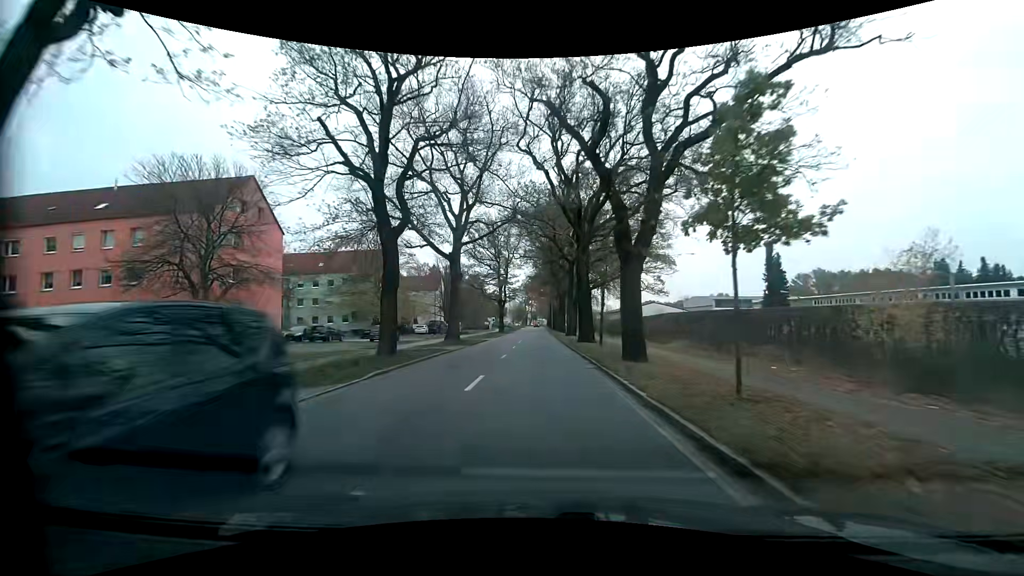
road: primary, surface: asphalt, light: Day
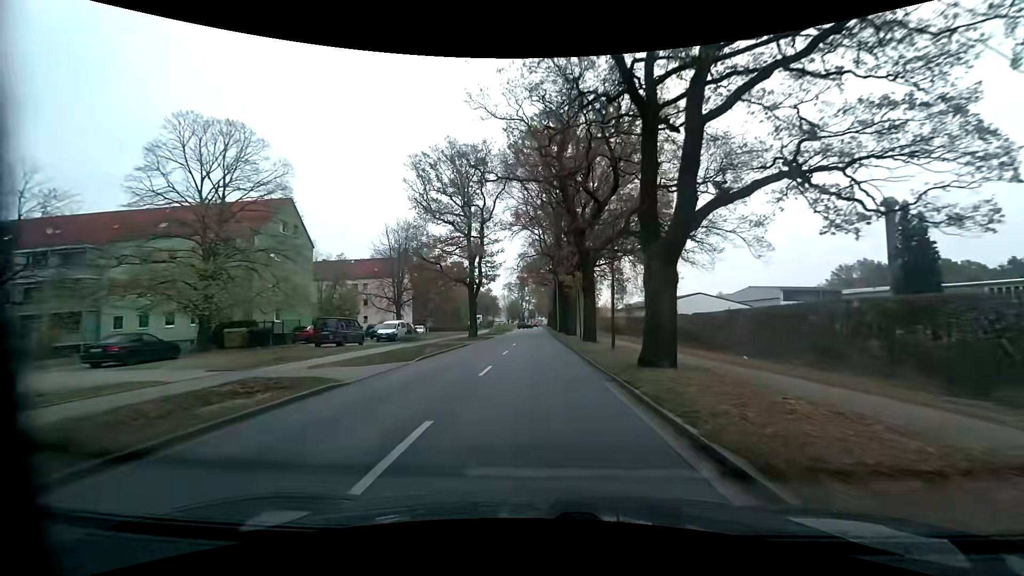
(0.0, +33.4) m; -1°
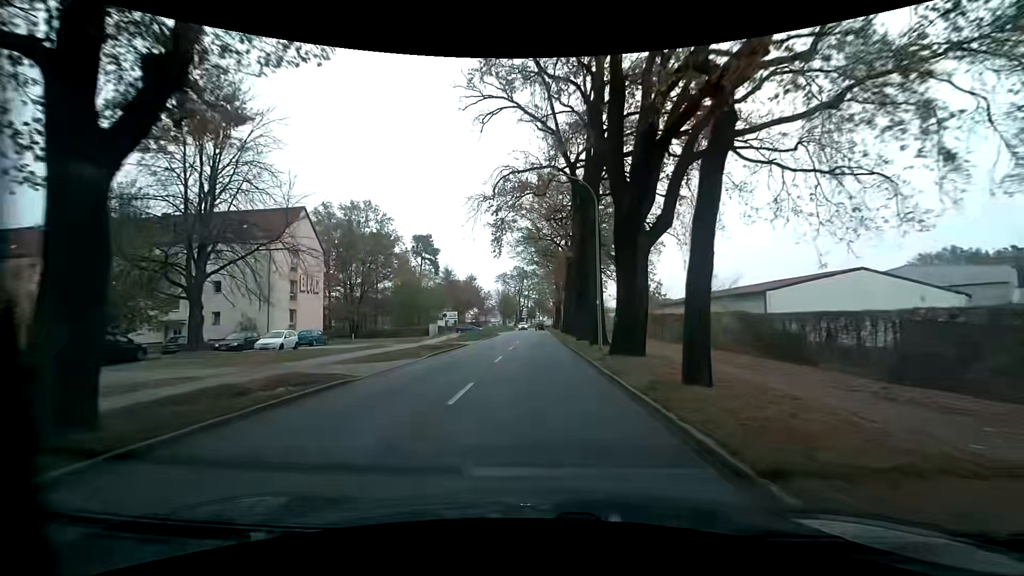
(+0.3, +40.7) m; 0°
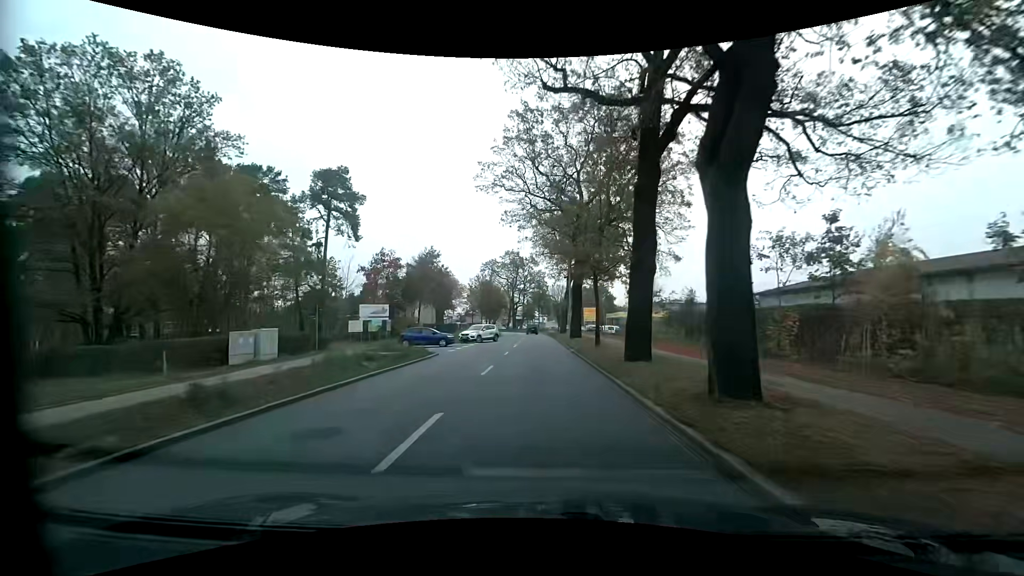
(0.0, +39.8) m; 0°
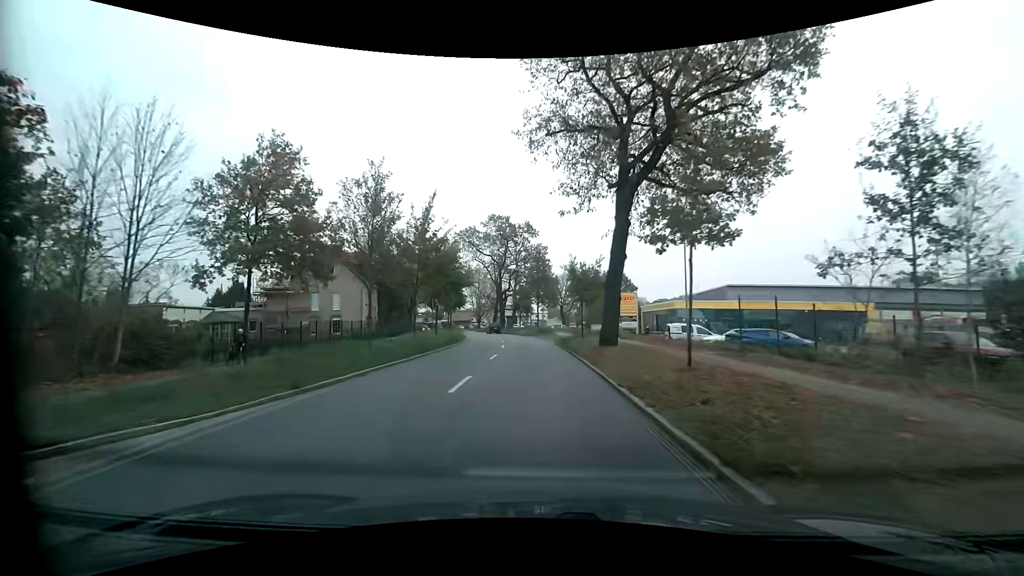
(+0.2, +40.2) m; 0°
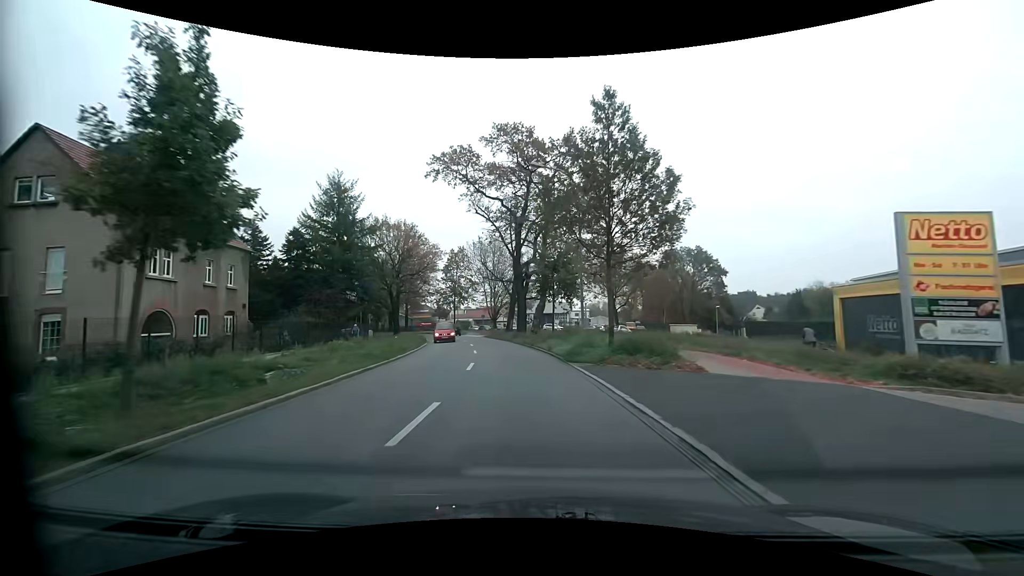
(-1.1, +40.2) m; -4°
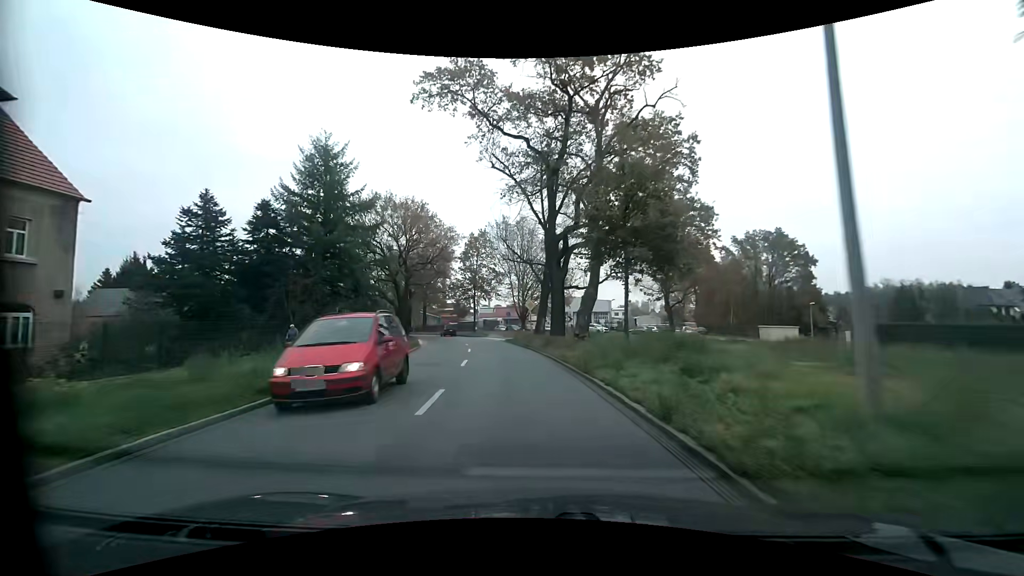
(-0.6, +16.2) m; -5°
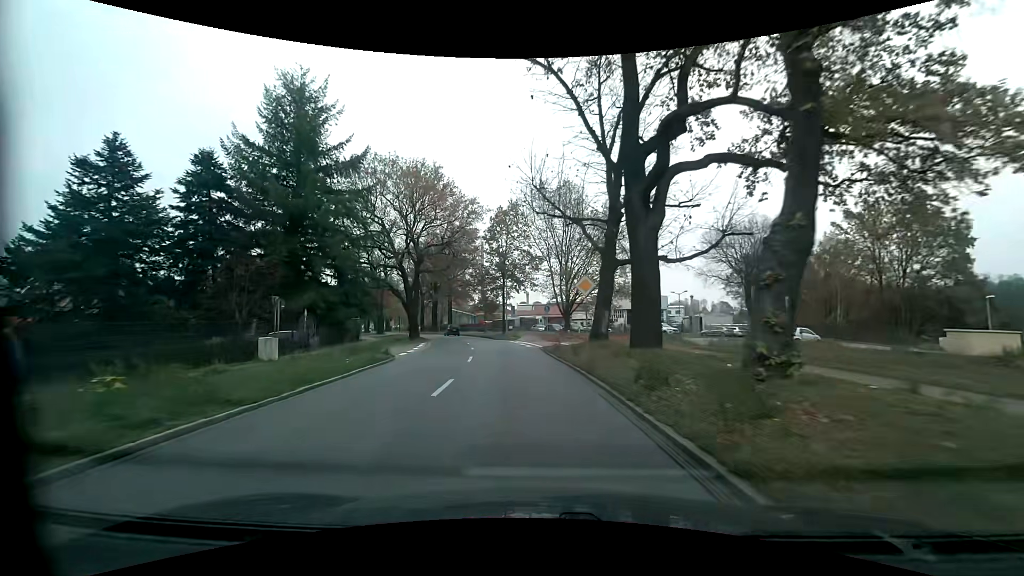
(-0.5, +16.2) m; -4°
(0, +10) (-1, +20) (-2, +30) (-4, +40) (-6, +50) (-8, +59) (-11, +69) (-15, +78) (-18, +88) (-22, +97) m
